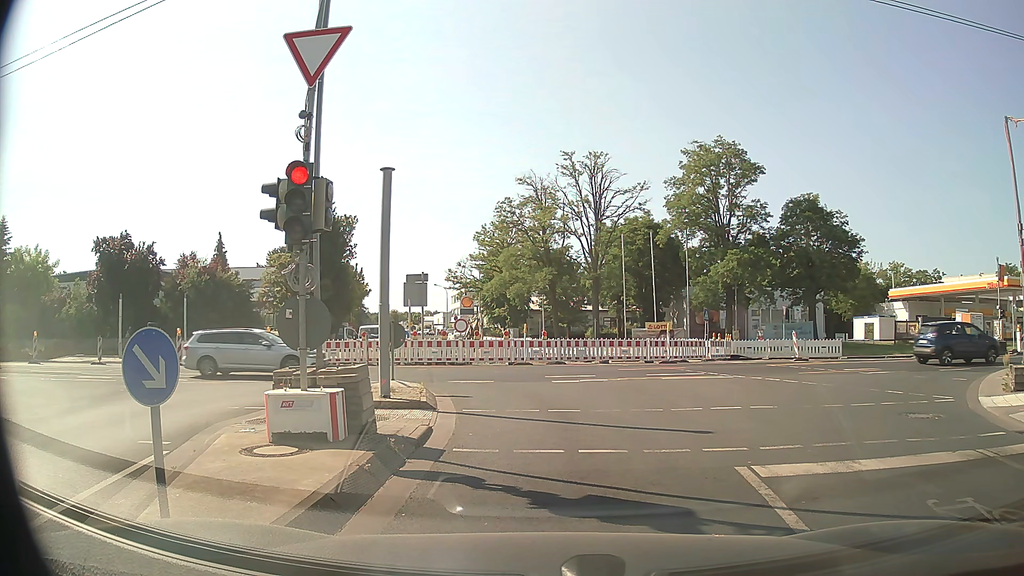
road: tertiary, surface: asphalt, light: Day
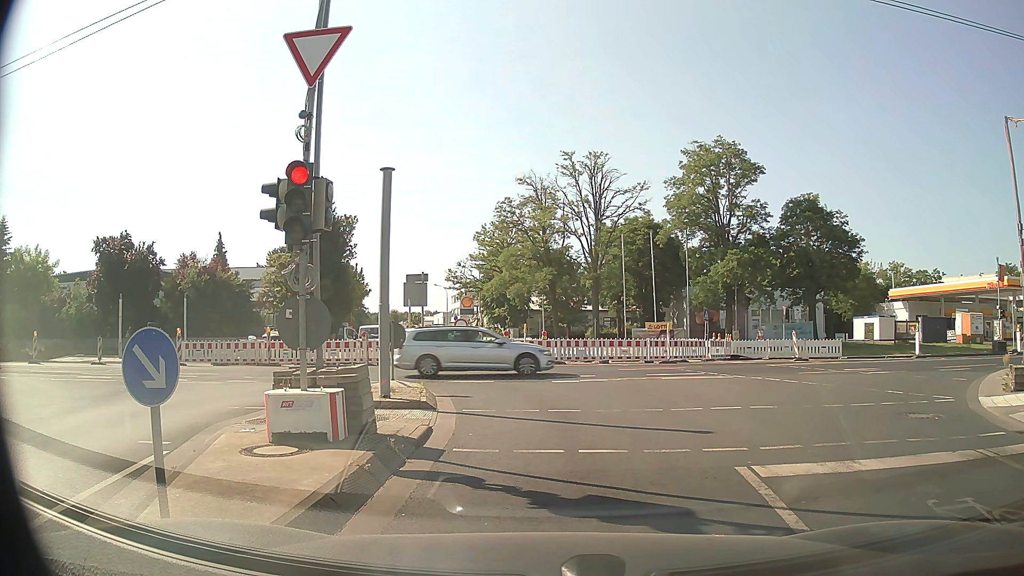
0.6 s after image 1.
(0.0, 0.0) m; 0°
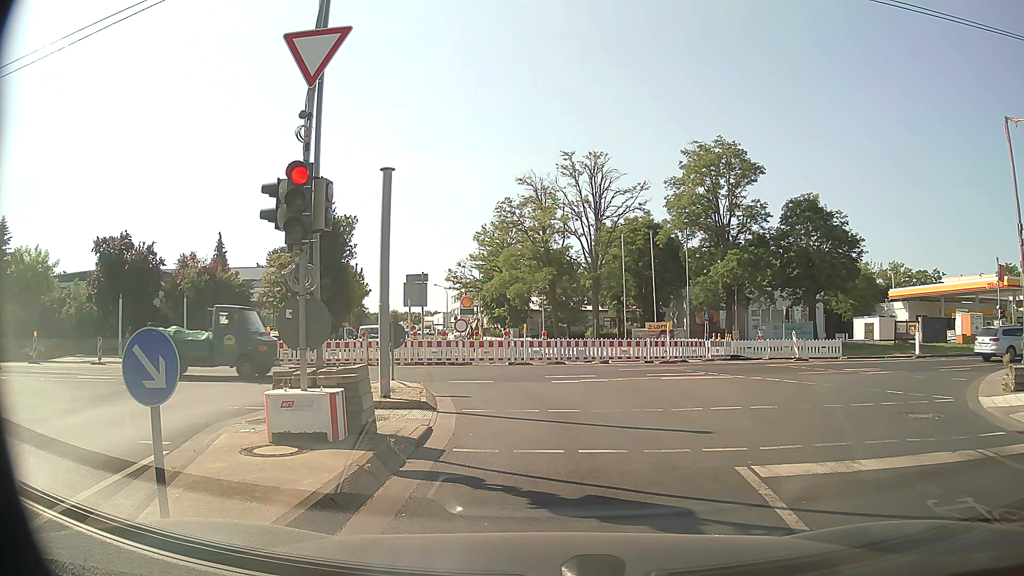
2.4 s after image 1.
(0.0, 0.0) m; 0°
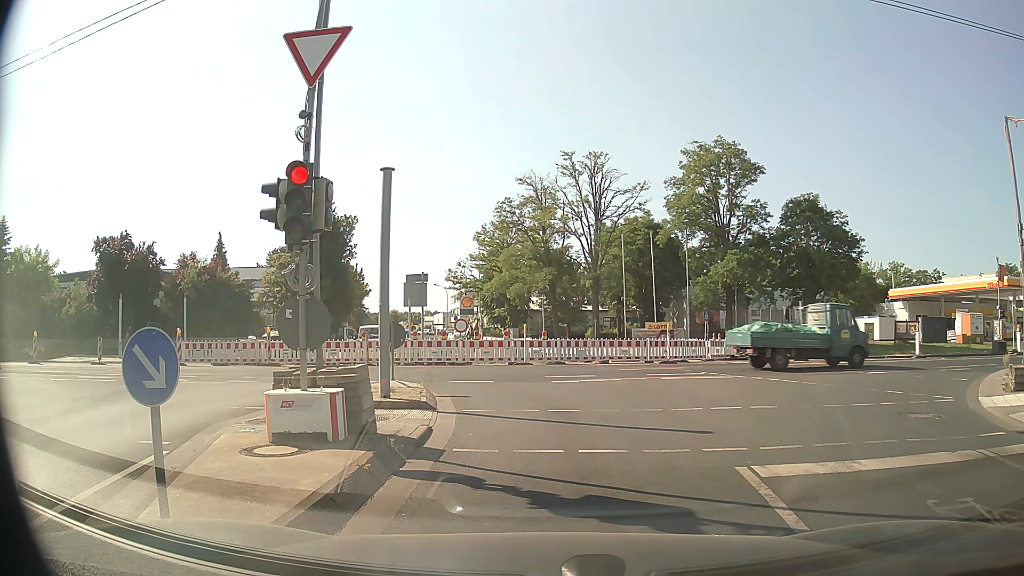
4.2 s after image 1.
(0.0, 0.0) m; 0°
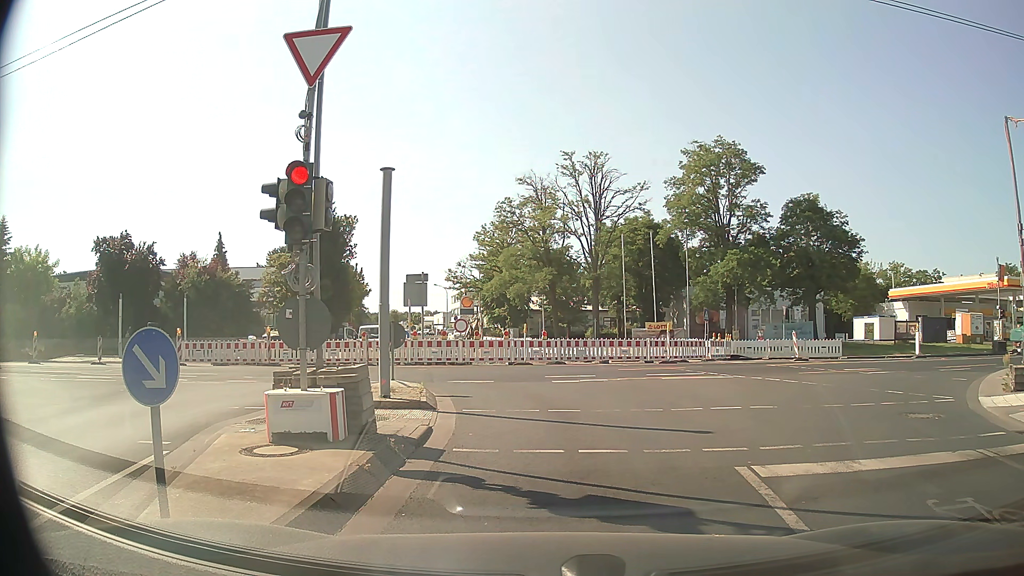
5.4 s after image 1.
(0.0, 0.0) m; 0°
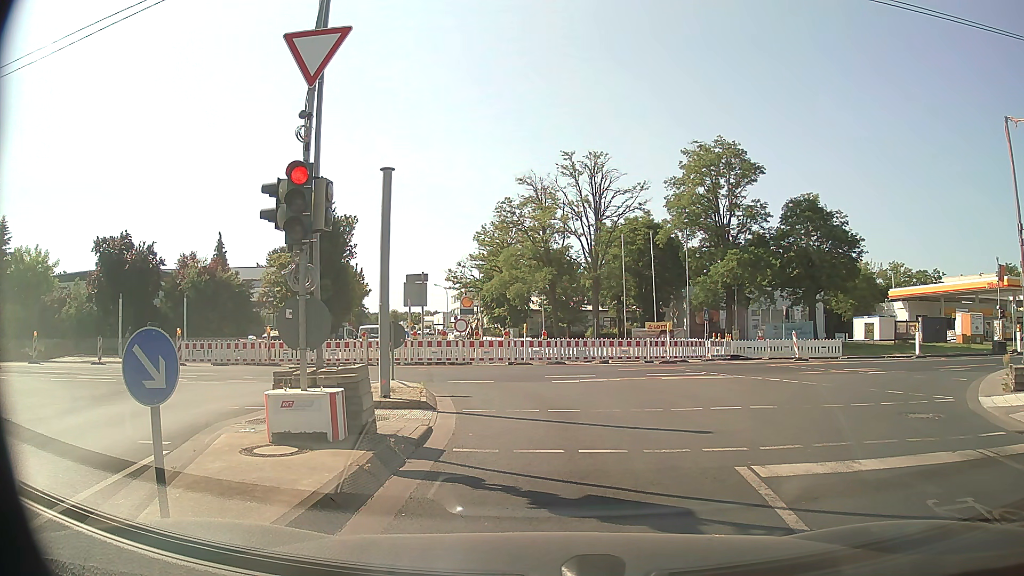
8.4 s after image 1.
(0.0, 0.0) m; 0°
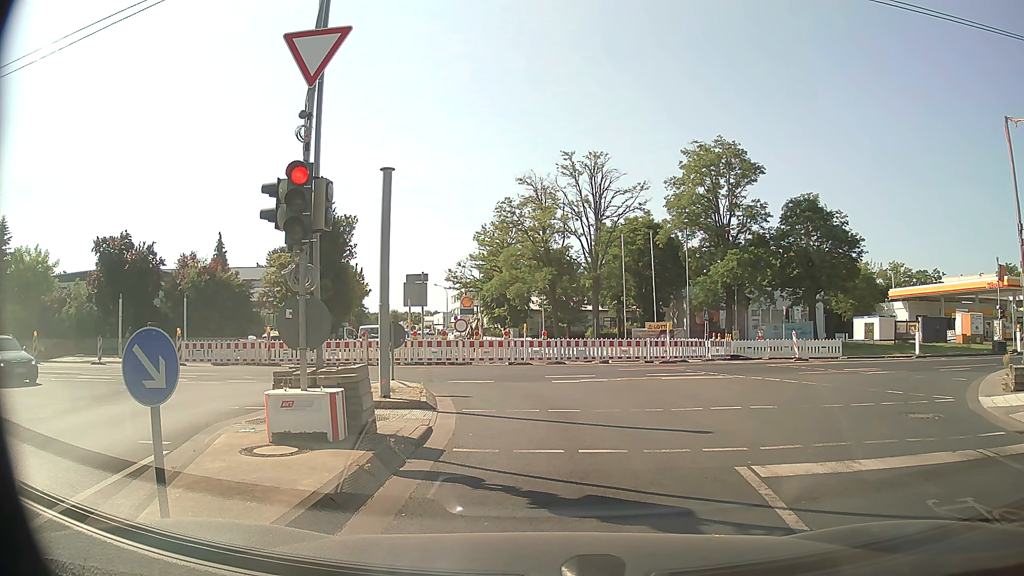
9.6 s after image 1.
(0.0, 0.0) m; 0°
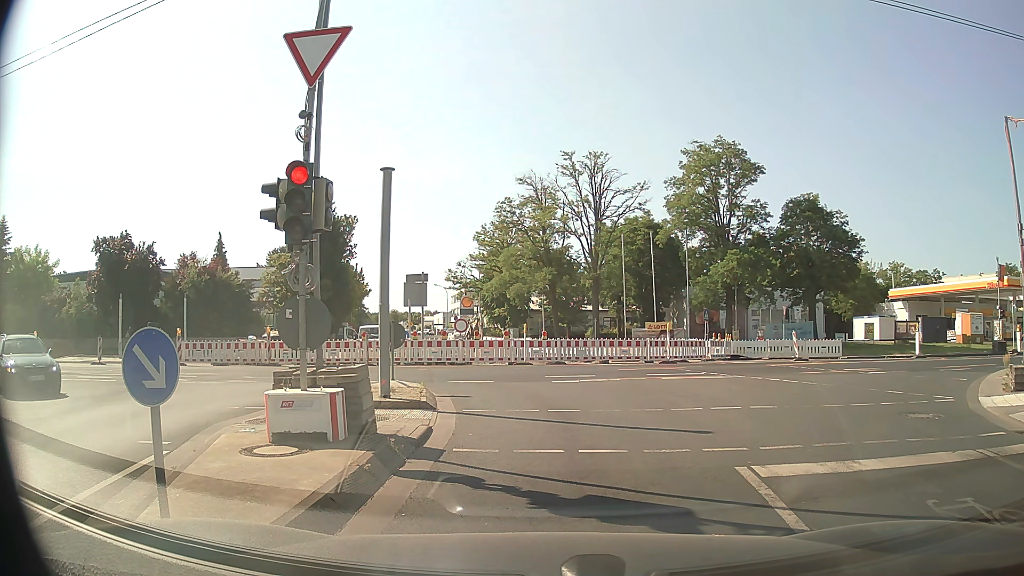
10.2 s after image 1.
(0.0, 0.0) m; 0°
(0, +10) (-2, +20) (-10, +26) (-20, +27) (-30, +27) (-39, +26) (-49, +26) (-59, +26) (-69, +26) (-79, +27) m
